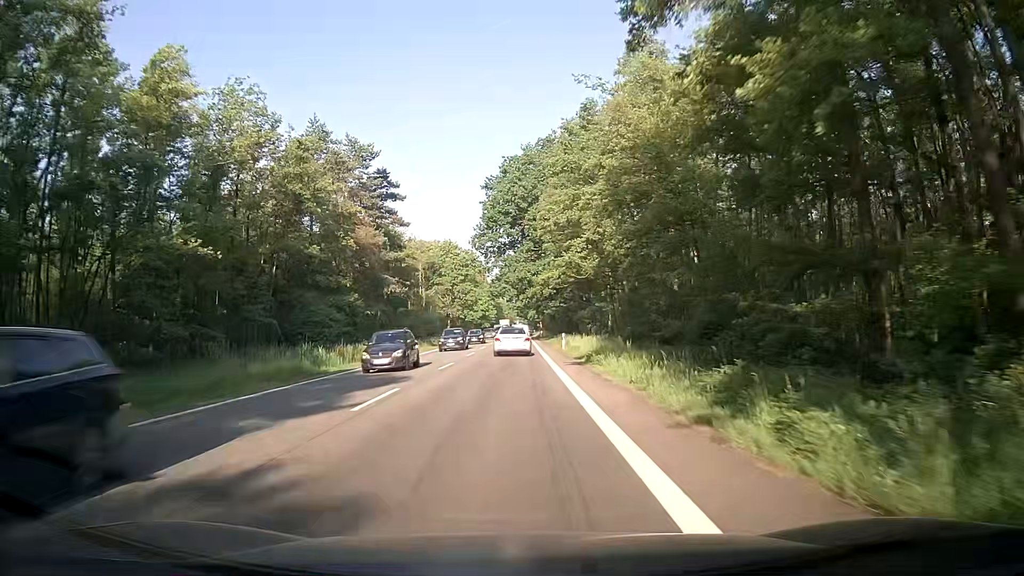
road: secondary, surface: asphalt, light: Day
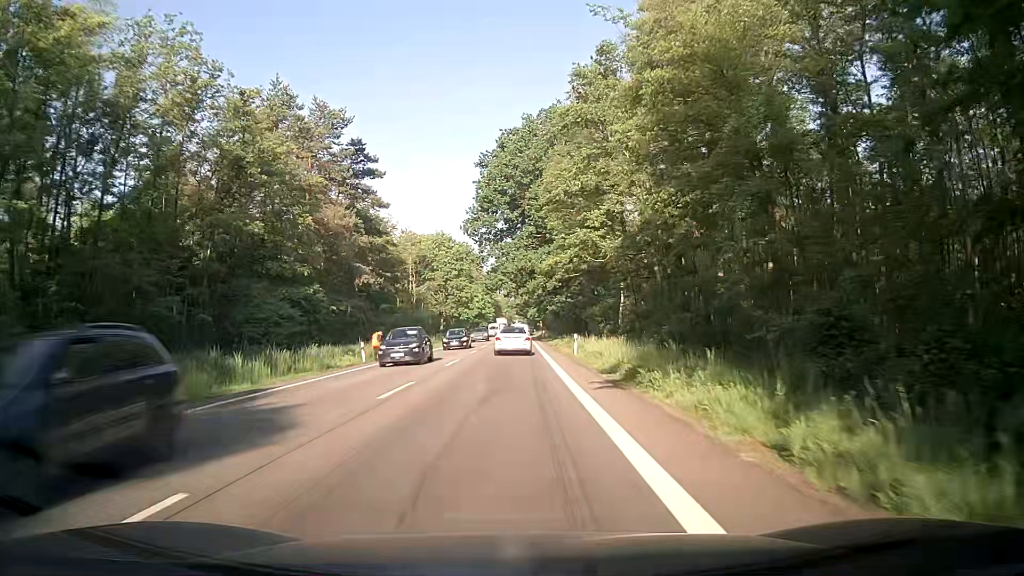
(0.0, +10.2) m; -1°
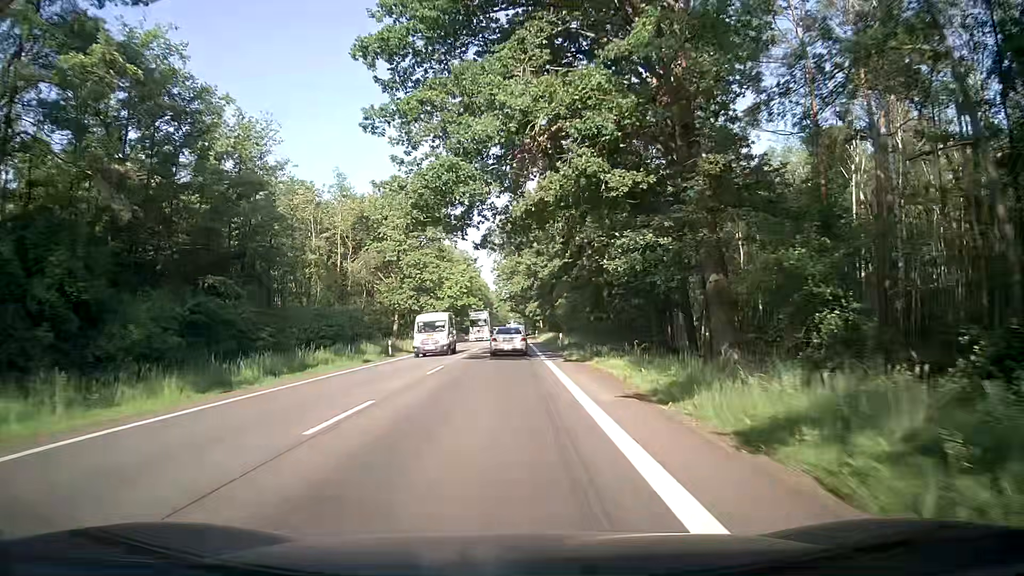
(+0.5, +41.2) m; +1°
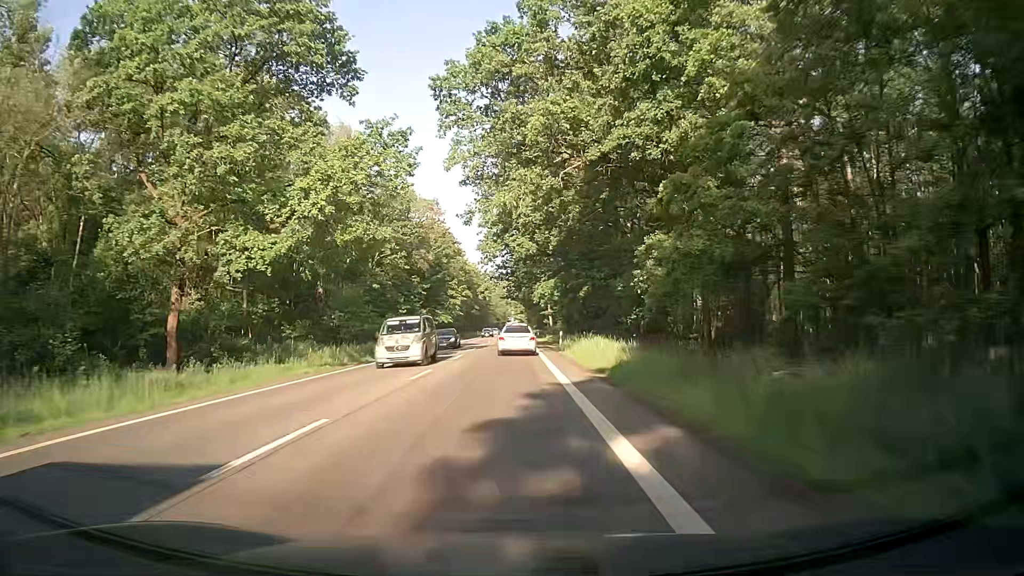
(0.0, +51.6) m; 0°
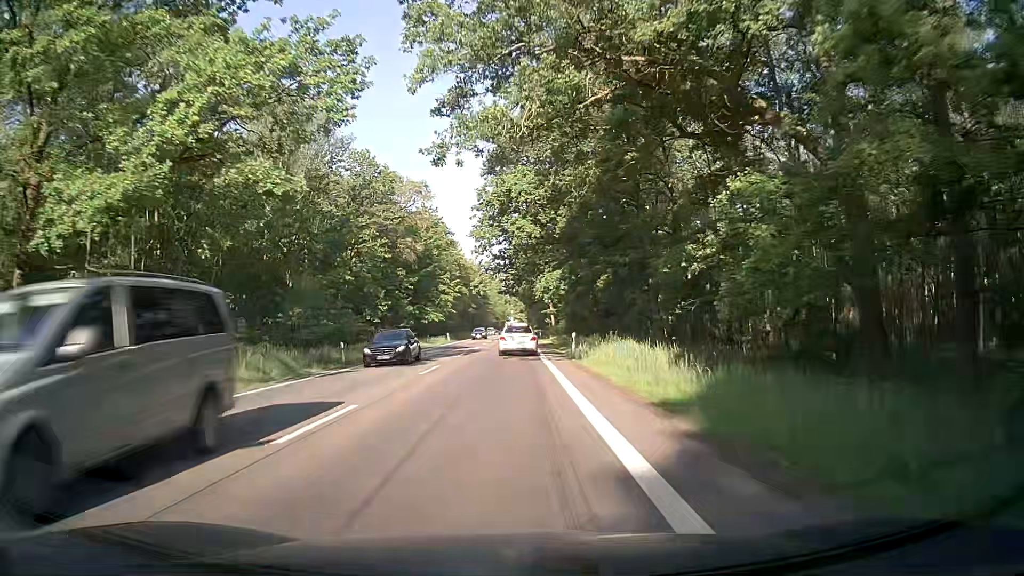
(0.0, +10.2) m; 0°
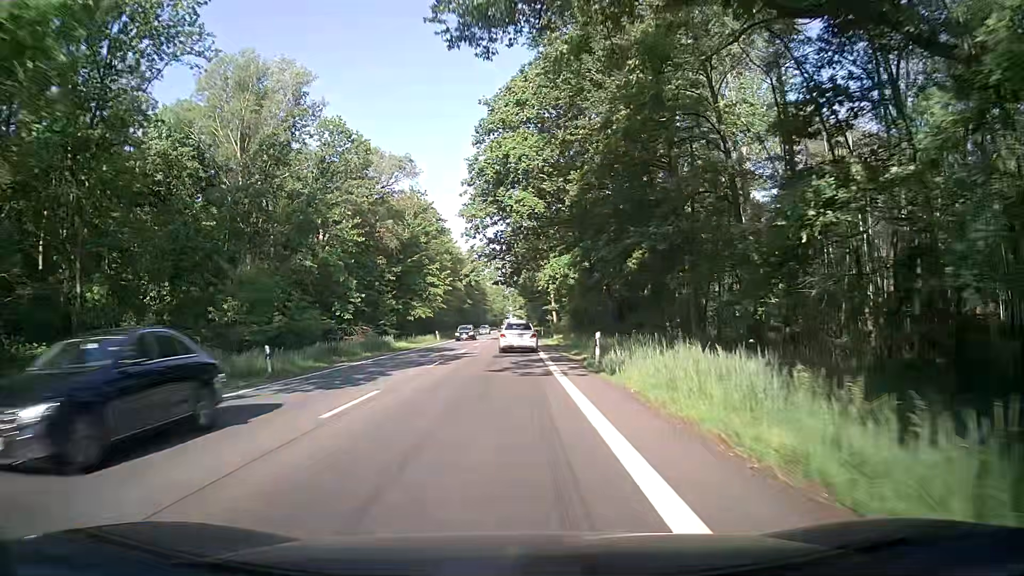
(0.0, +10.2) m; 0°
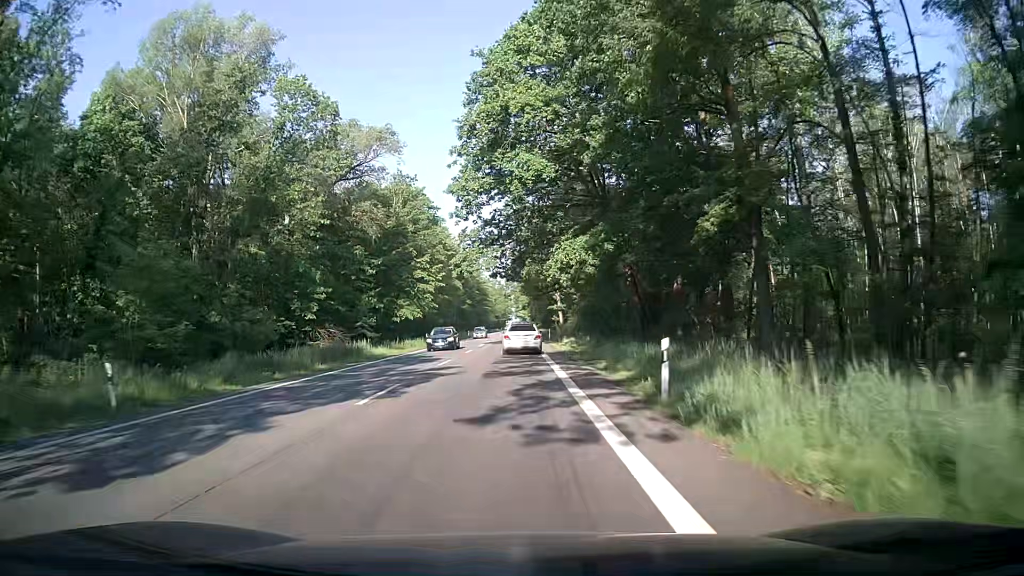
(0.0, +10.1) m; 0°
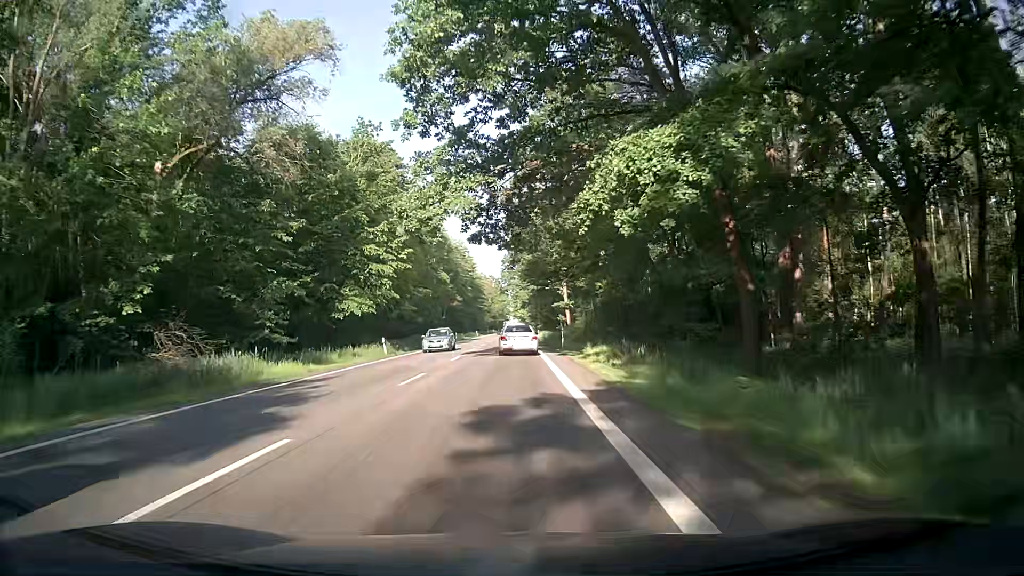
(+0.1, +20.1) m; 0°
